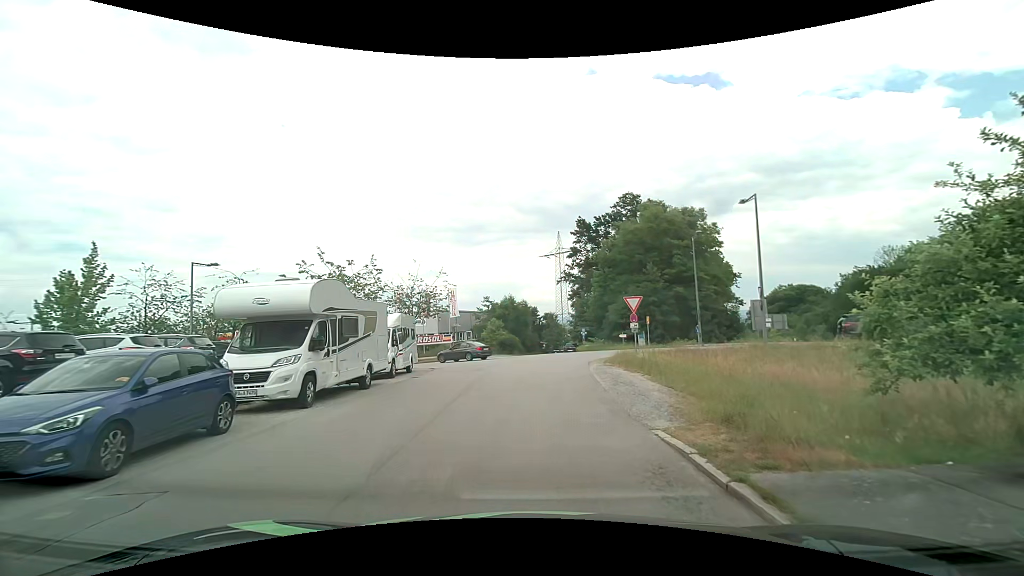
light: Day
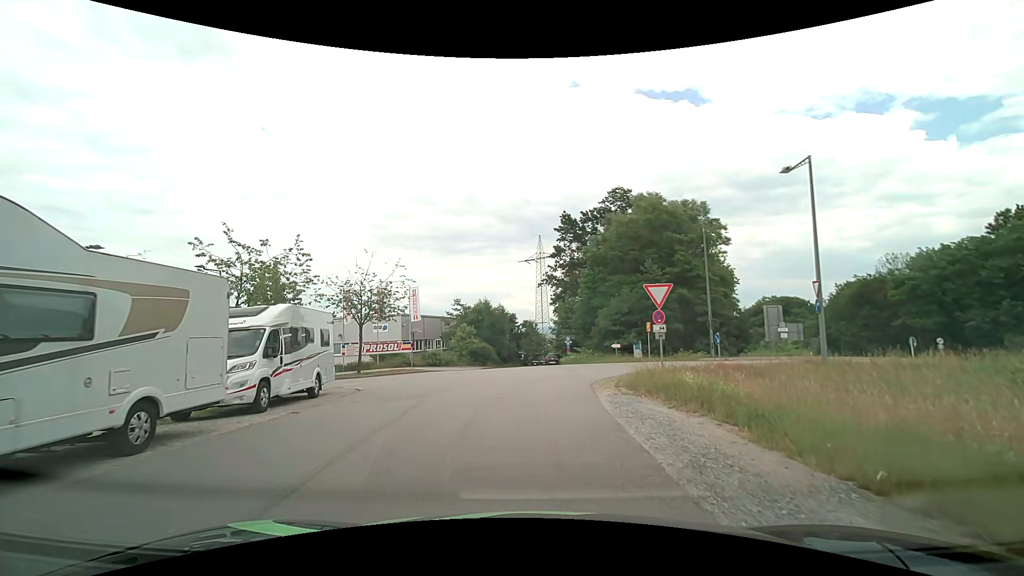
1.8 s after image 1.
(+0.2, +8.1) m; +3°
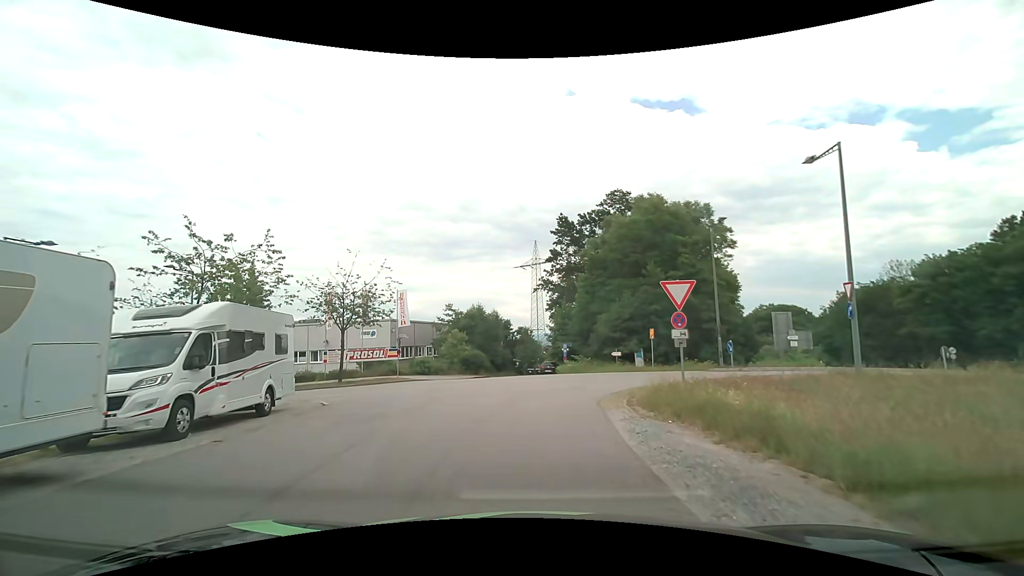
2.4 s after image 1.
(0.0, +2.5) m; 0°
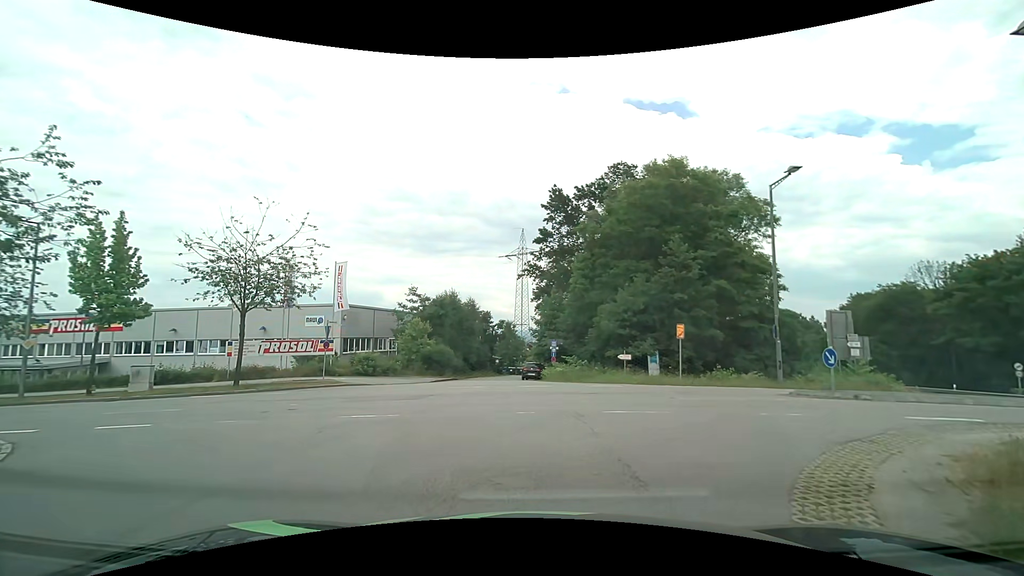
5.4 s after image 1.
(+0.2, +9.9) m; +2°
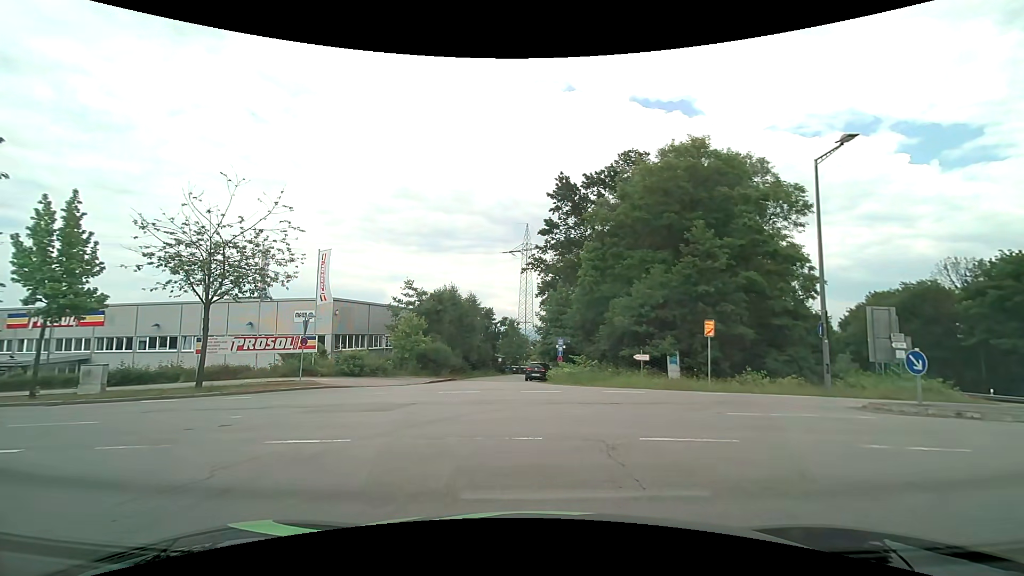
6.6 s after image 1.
(0.0, +3.2) m; -1°
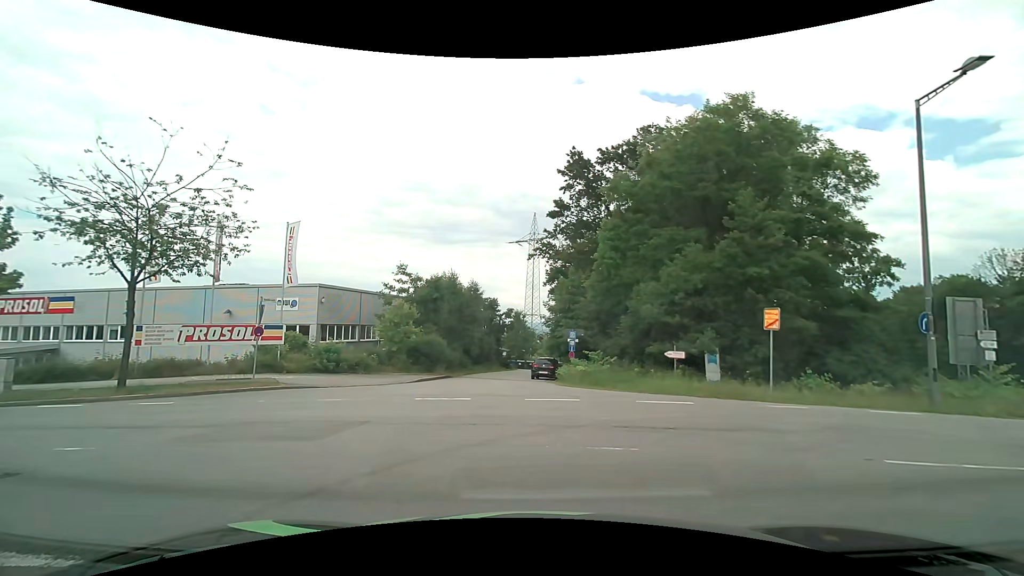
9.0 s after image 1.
(0.0, +4.4) m; +1°
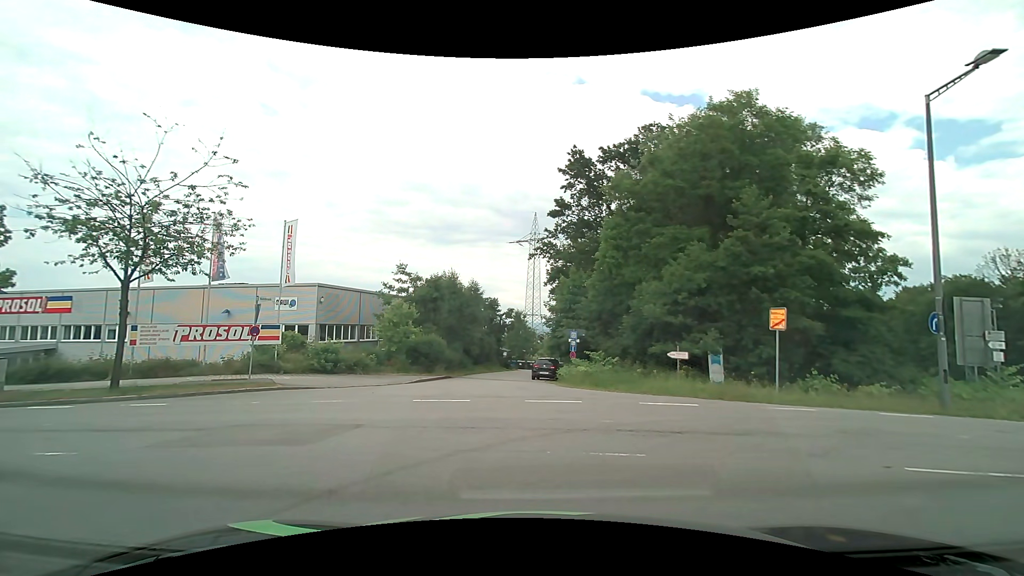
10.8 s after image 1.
(0.0, +0.4) m; 0°
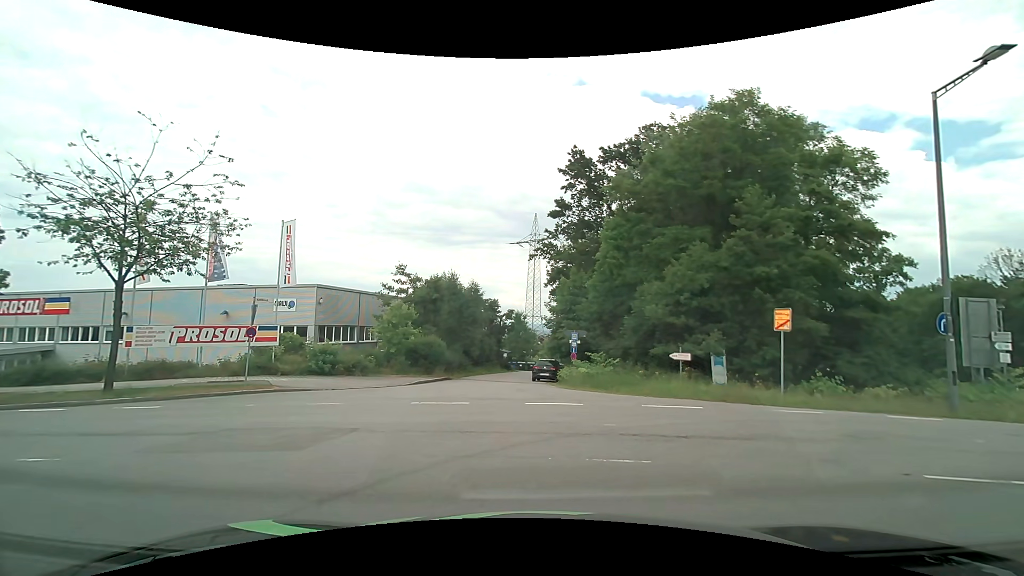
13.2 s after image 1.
(0.0, +0.3) m; 0°
(-2, +10) (-11, +14) (-21, +15) (-31, +16) (-41, +17) (-51, +18) (-61, +20) (-70, +22) (-80, +24) (-90, +27) m
